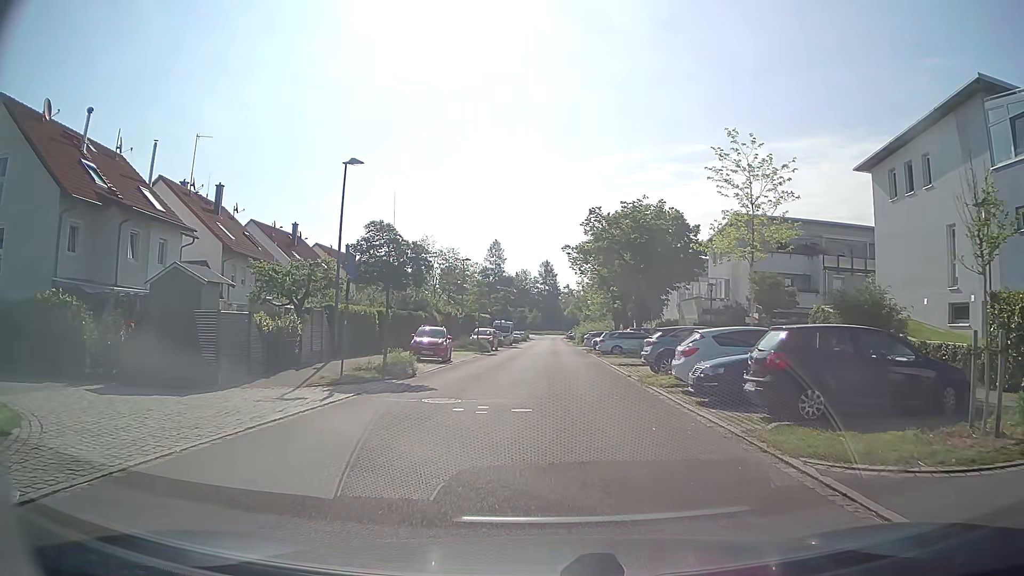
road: residential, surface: asphalt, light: Day
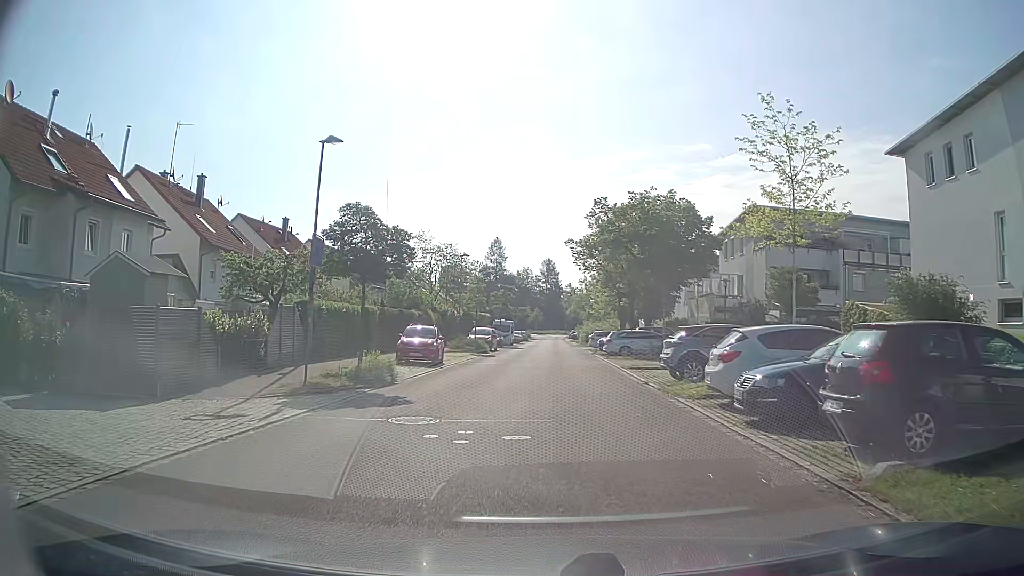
(0.0, +3.1) m; +1°
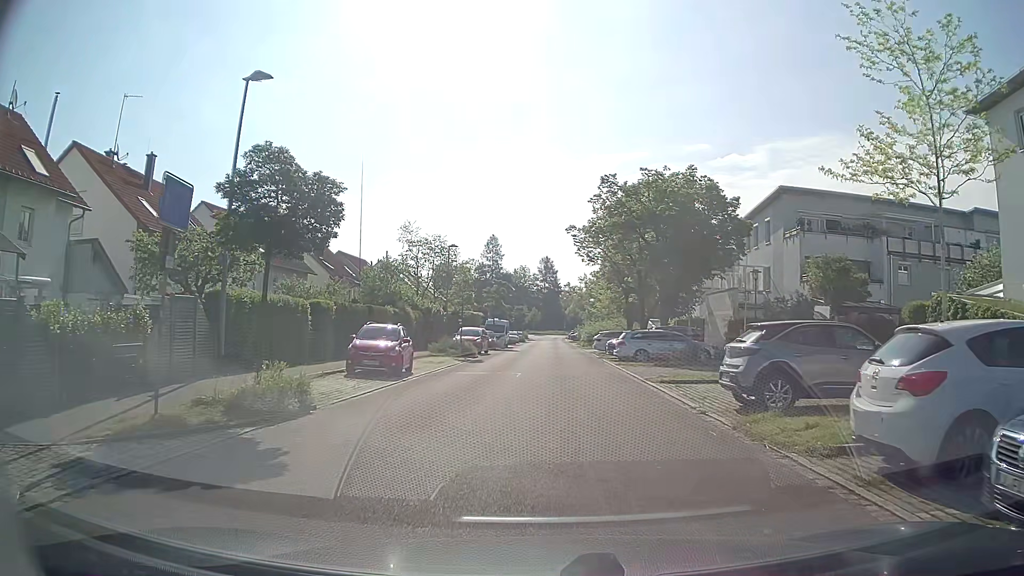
(-0.1, +6.5) m; -1°
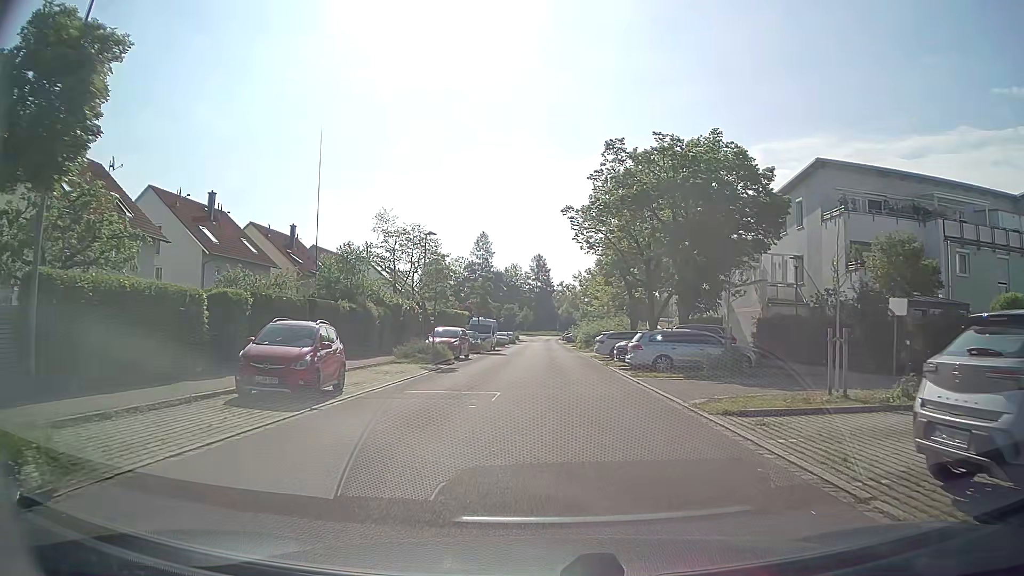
(+0.1, +7.0) m; +1°
